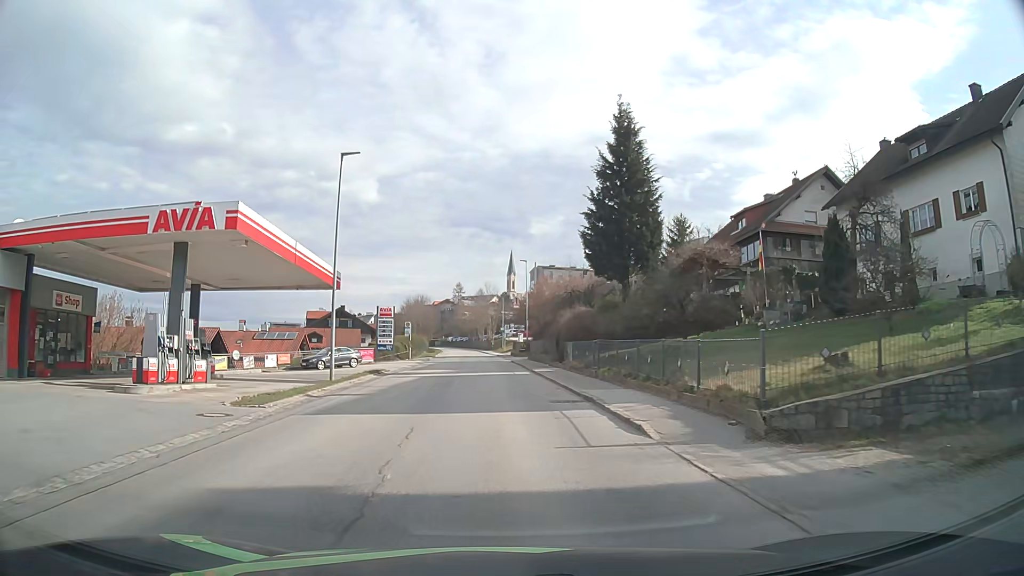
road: tertiary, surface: asphalt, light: Day
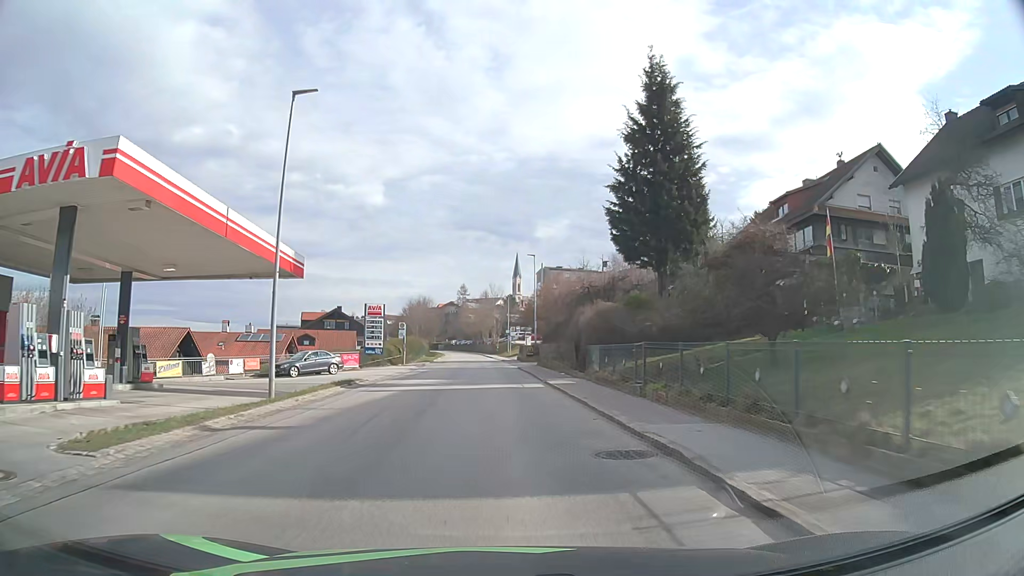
(0.0, +6.9) m; 0°
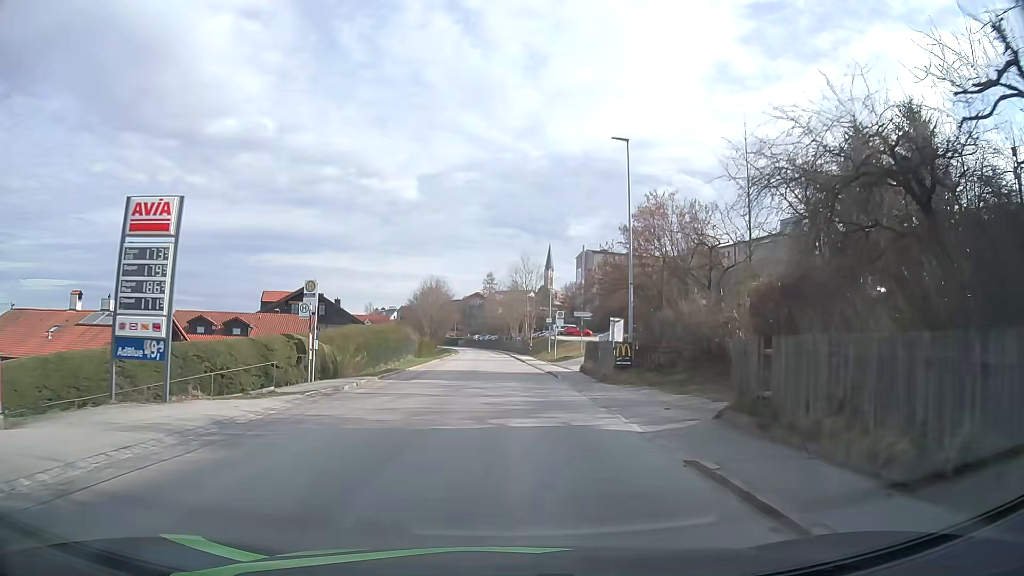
(-1.0, +34.7) m; -3°
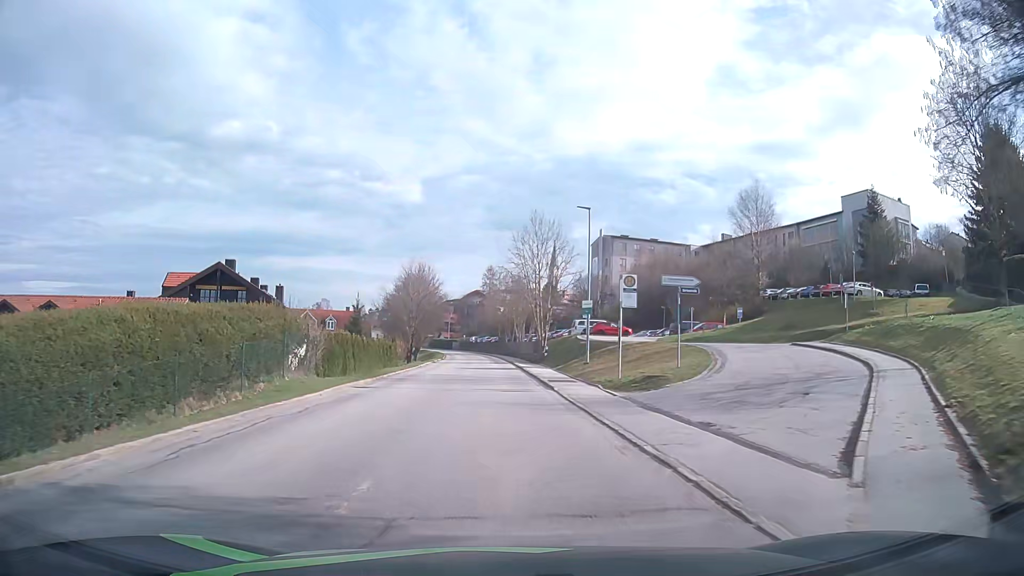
(+0.1, +28.4) m; 0°
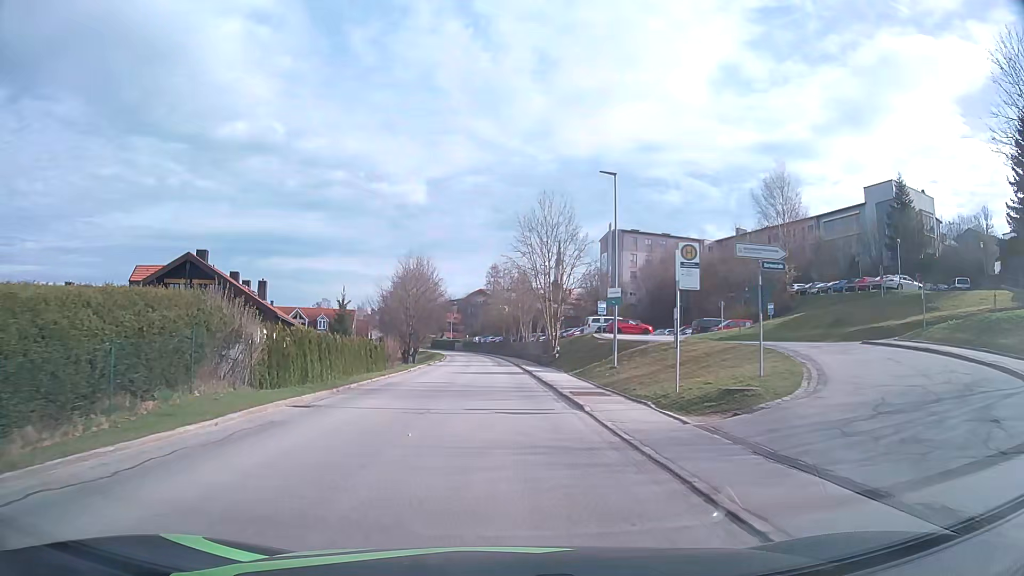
(0.0, +7.2) m; 0°
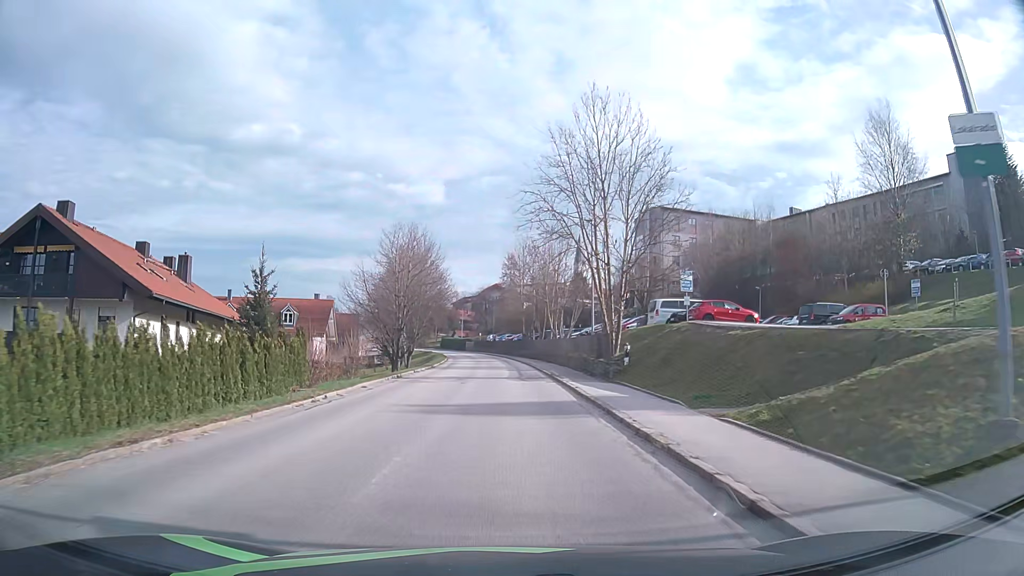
(-0.3, +21.8) m; -2°
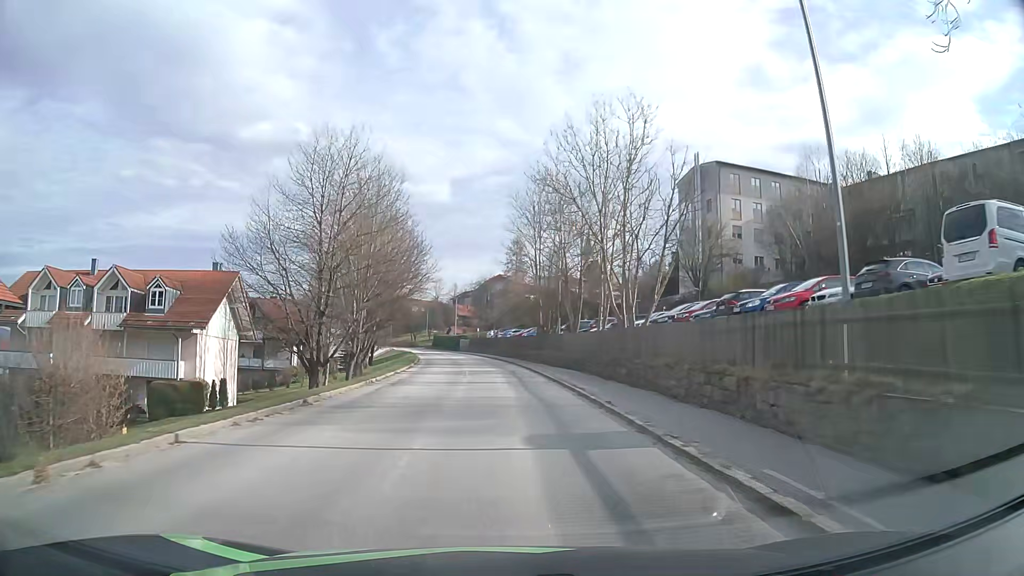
(-0.1, +29.6) m; 0°
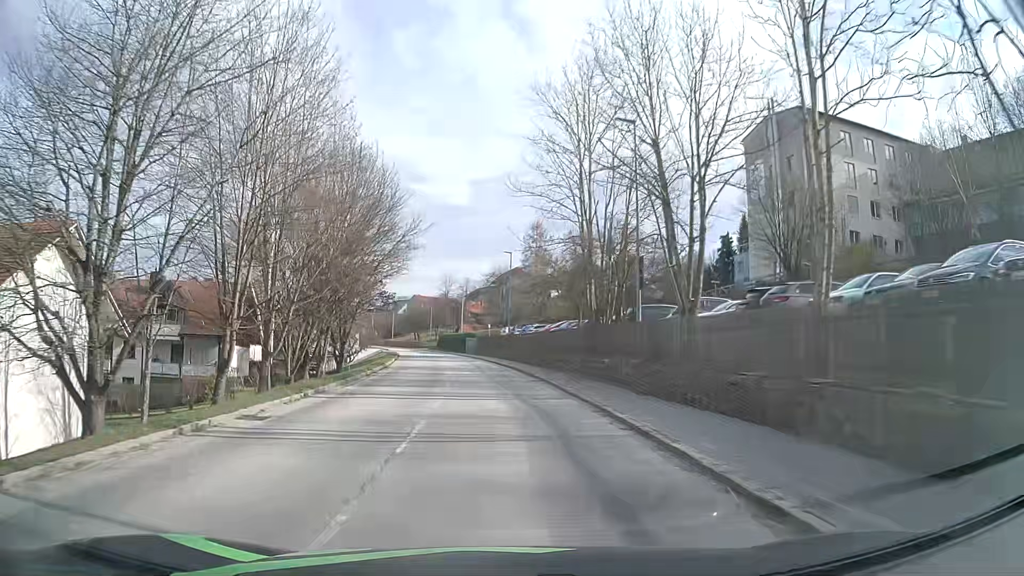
(-0.1, +22.4) m; -1°
(0, +10) (0, +20) (-1, +30) (-2, +40) (-3, +50) (-4, +60) (-6, +70) (-7, +80) (-9, +89) (-11, +99) m
